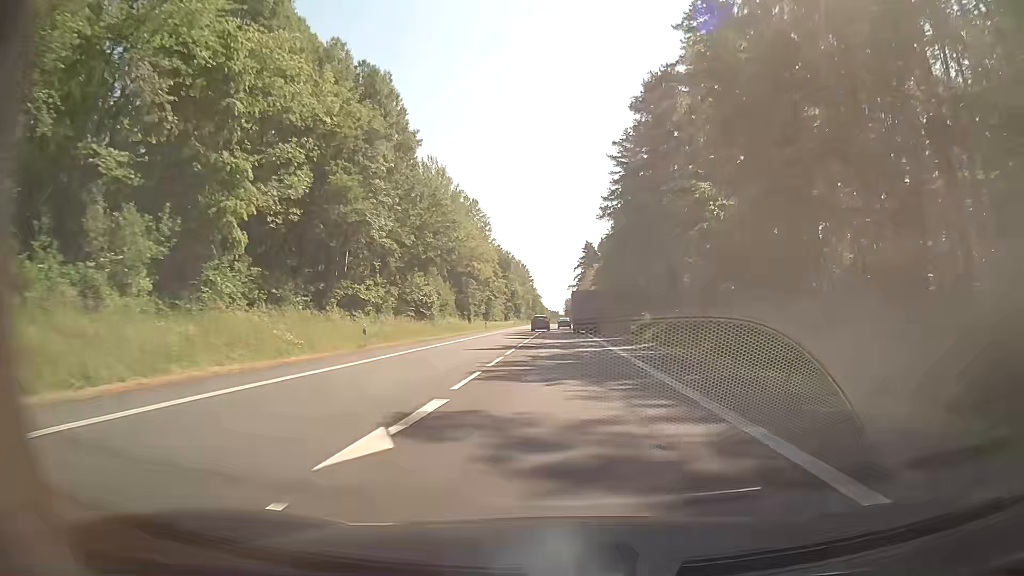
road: secondary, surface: asphalt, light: Day
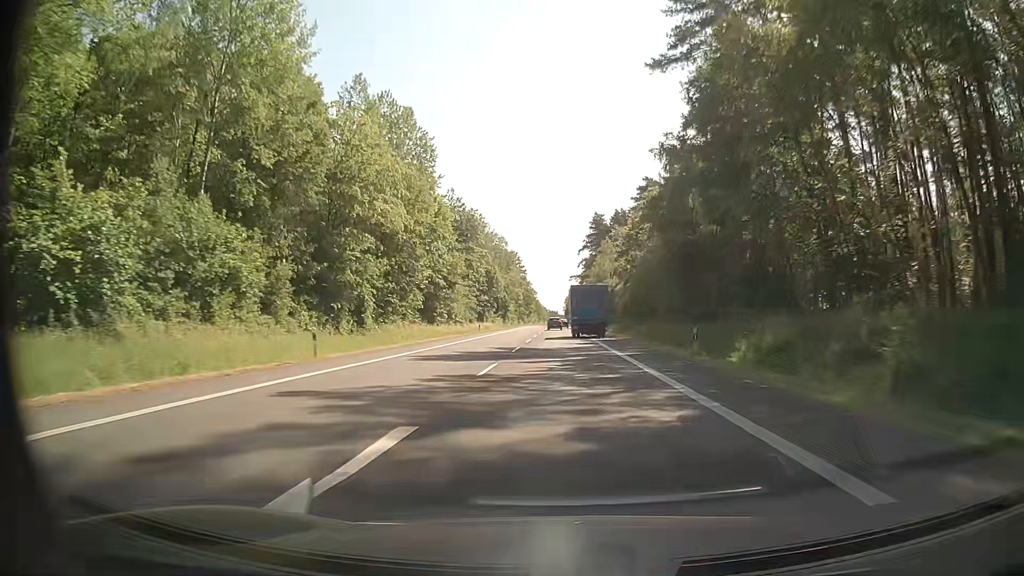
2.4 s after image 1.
(-0.1, +56.2) m; 0°
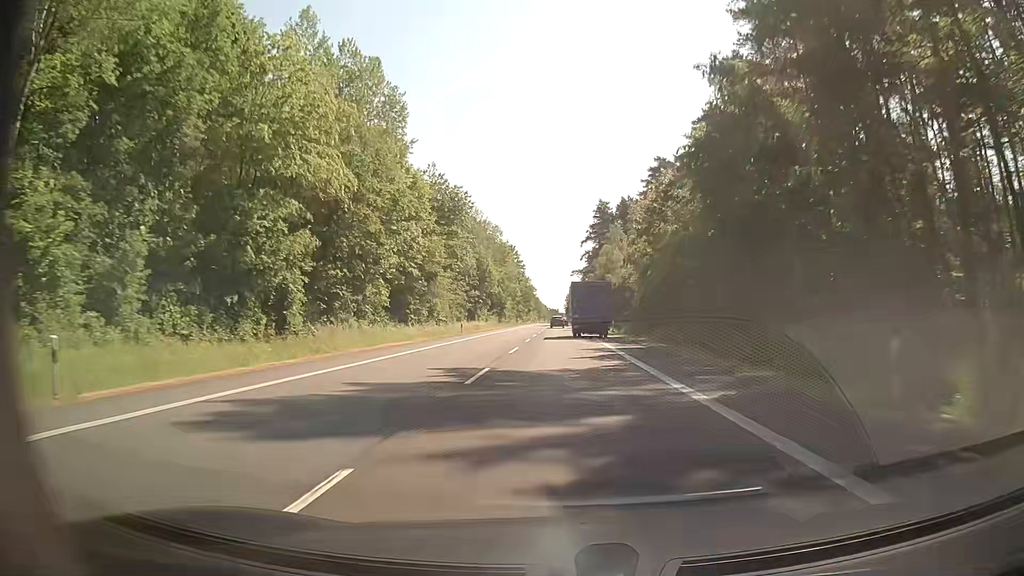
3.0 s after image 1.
(+0.1, +14.1) m; 0°
